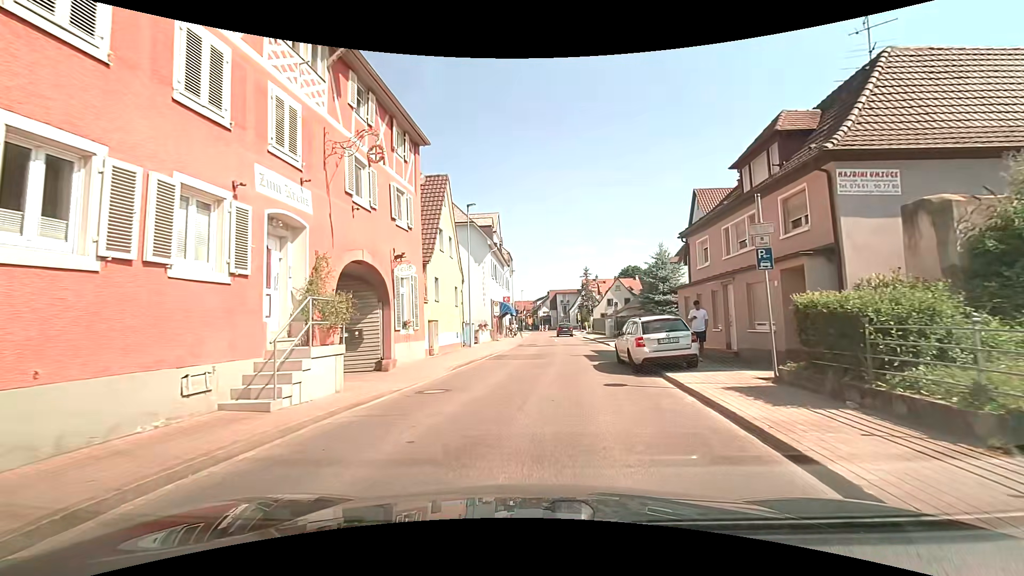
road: secondary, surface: asphalt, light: Day
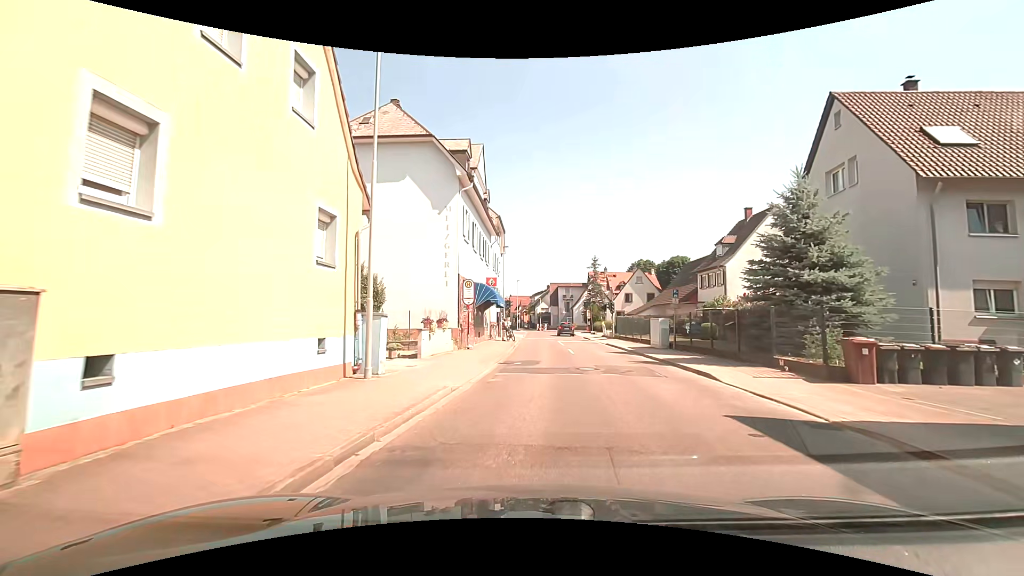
(-0.2, +17.8) m; 0°
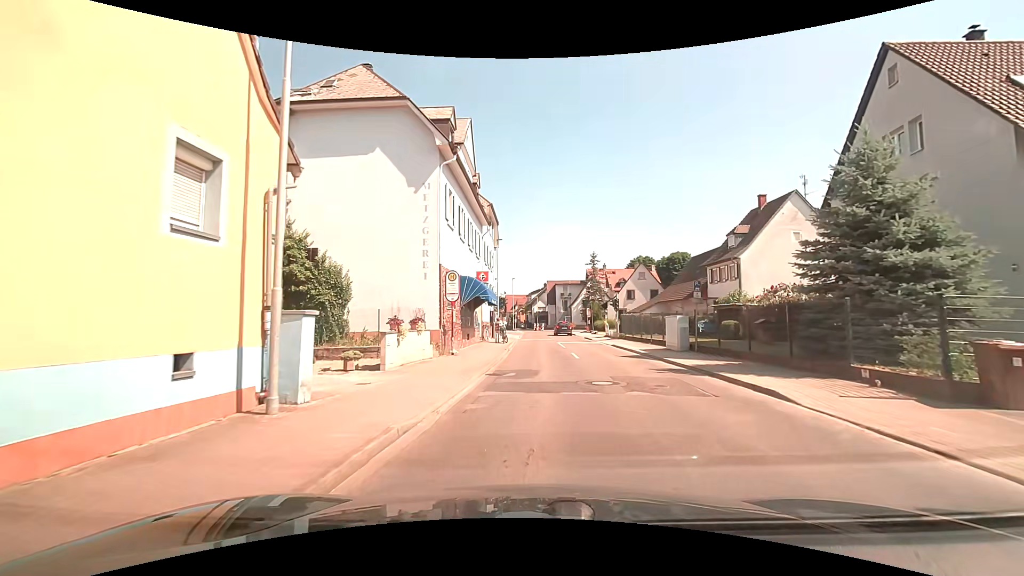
(0.0, +3.8) m; 0°
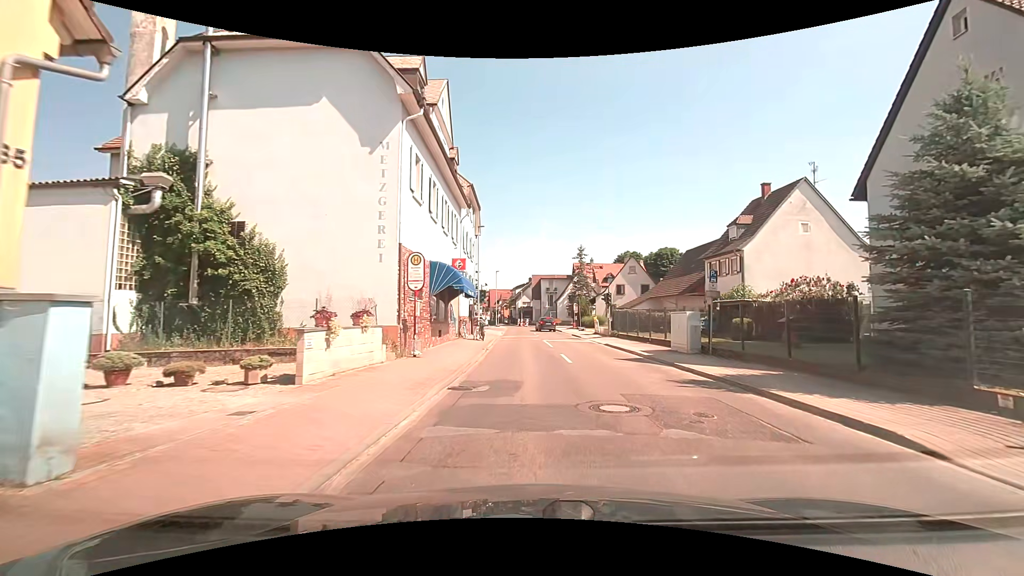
(0.0, +3.7) m; 0°
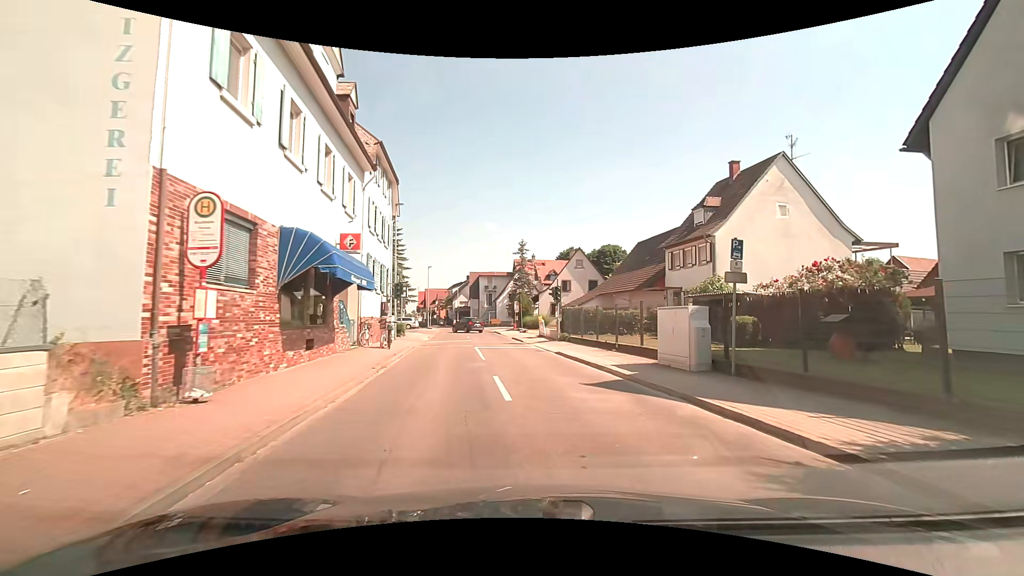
(+0.7, +7.2) m; +9°
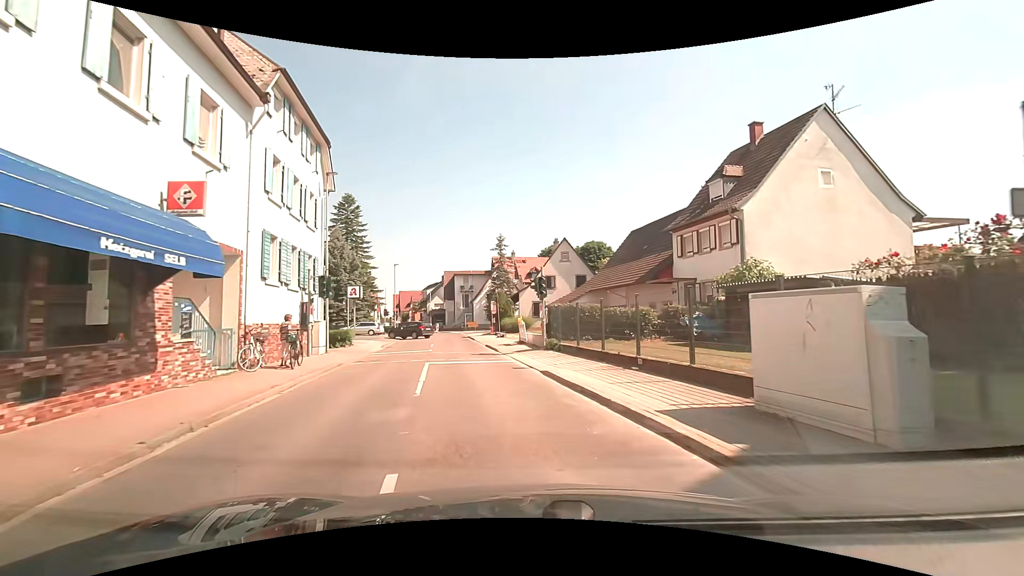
(+0.2, +7.1) m; +2°
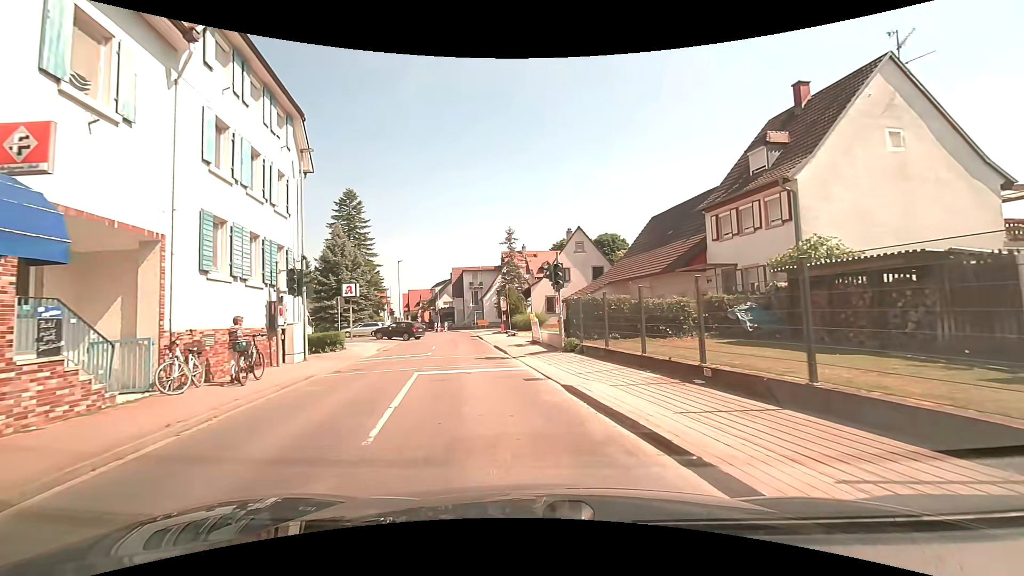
(0.0, +3.6) m; 0°
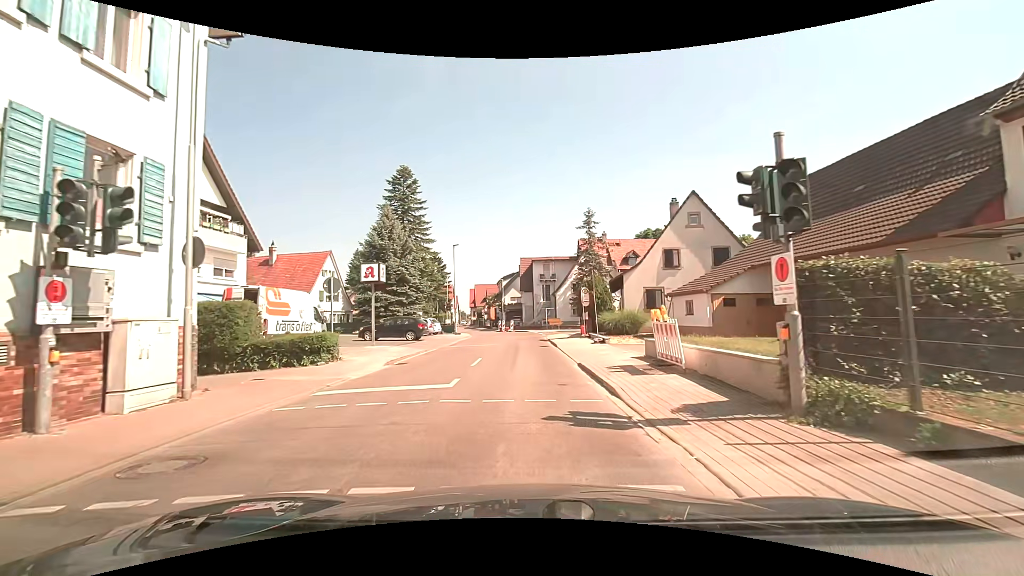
(-1.2, +10.9) m; -10°
(0, +10) (0, +20) (0, +30) (-1, +40) (-3, +50) (-5, +60) (-8, +69) (-10, +79) (-11, +89) (-13, +99) m
